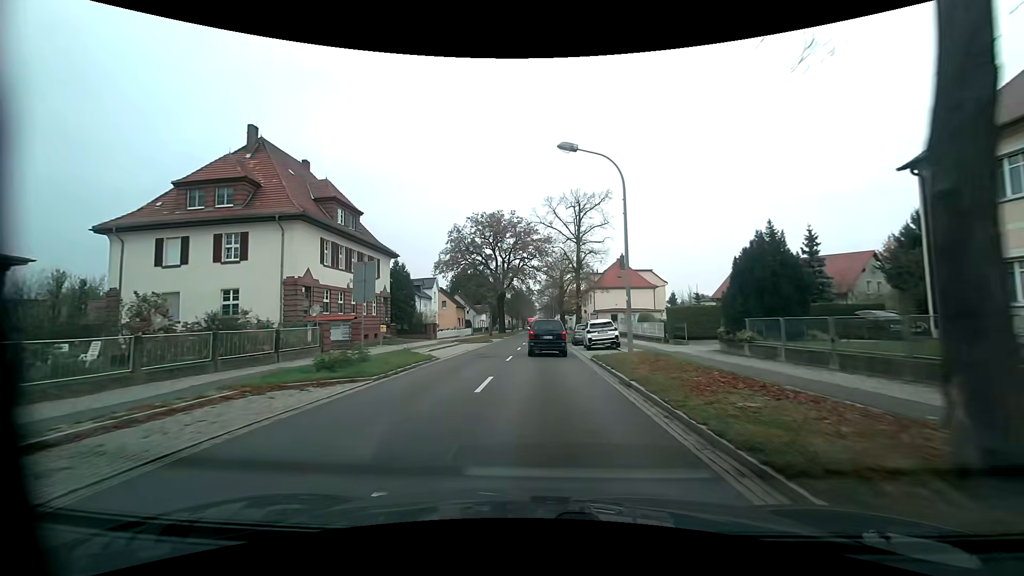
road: primary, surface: asphalt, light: Day
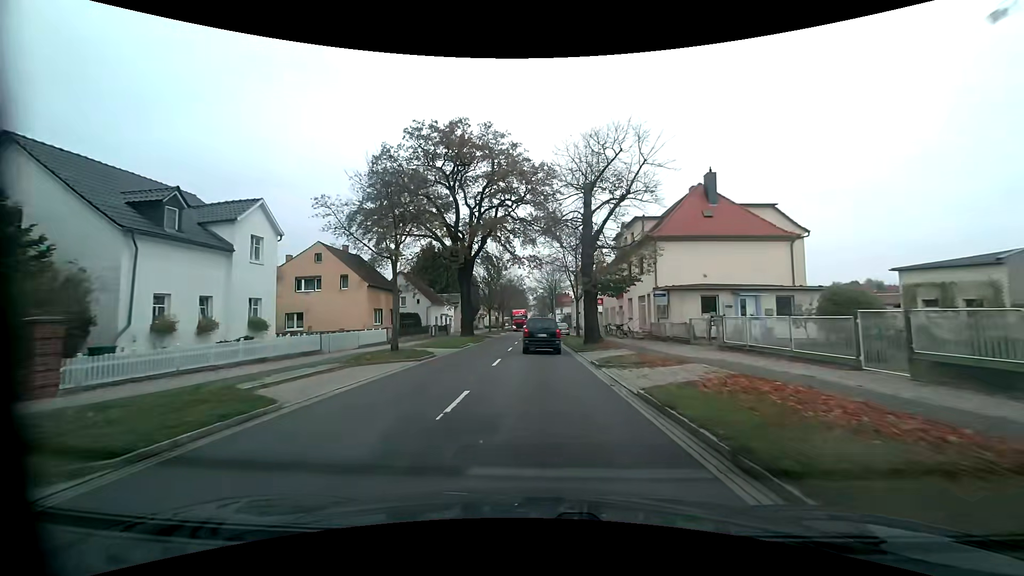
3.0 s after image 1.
(+0.2, +39.5) m; 0°
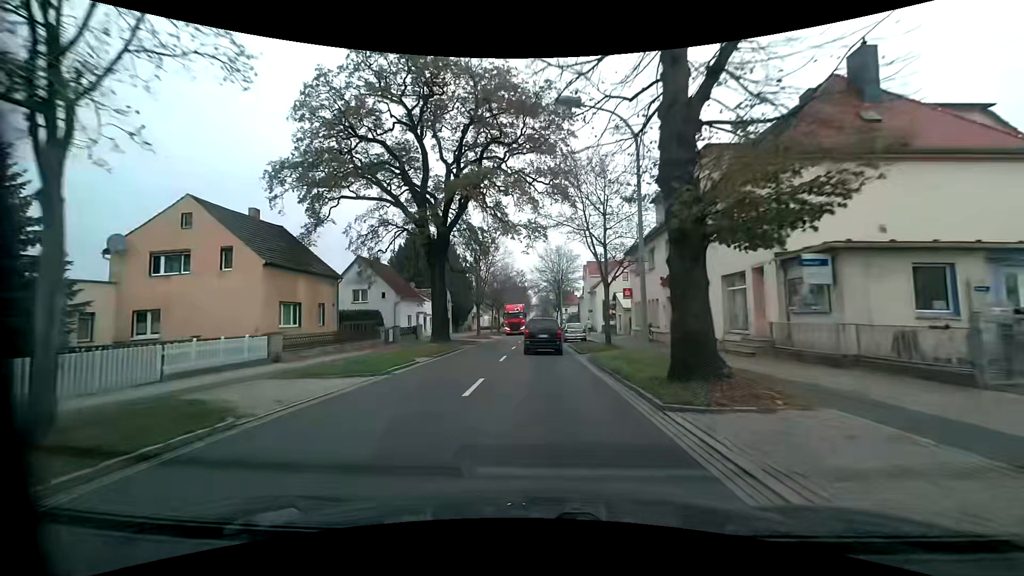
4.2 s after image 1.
(0.0, +15.8) m; 0°
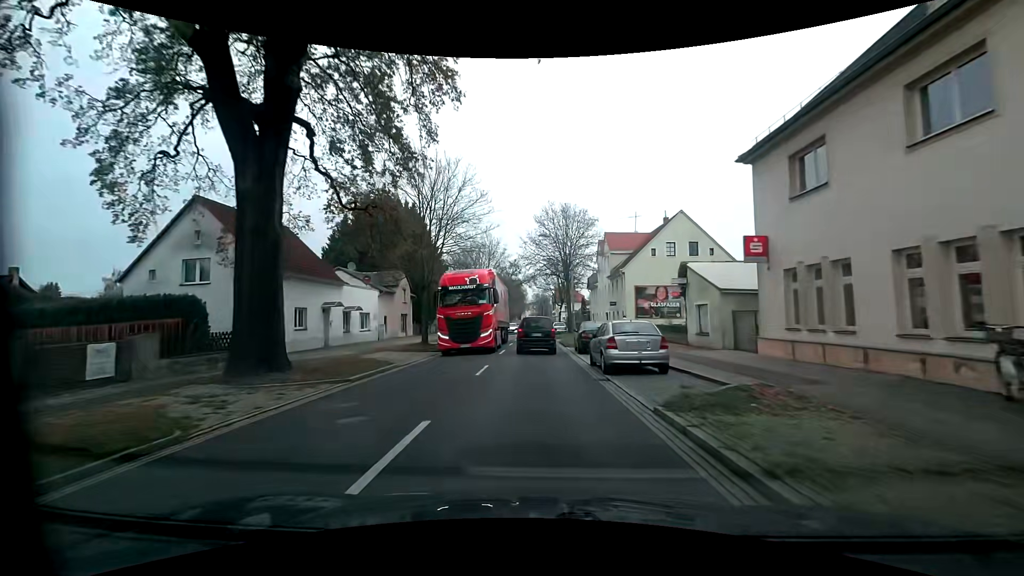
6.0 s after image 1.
(+0.1, +23.6) m; +1°
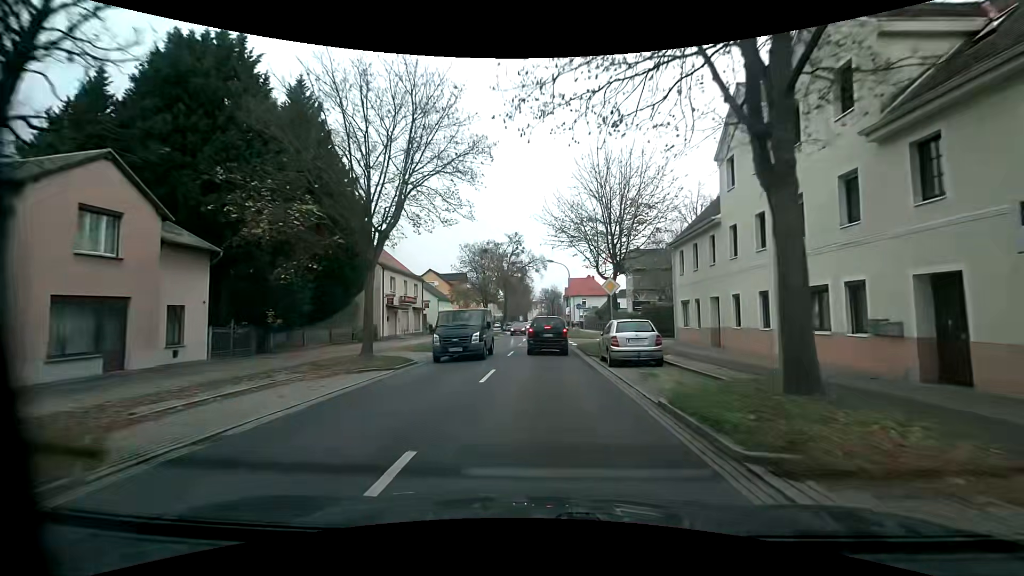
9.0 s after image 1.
(-0.5, +37.8) m; -1°
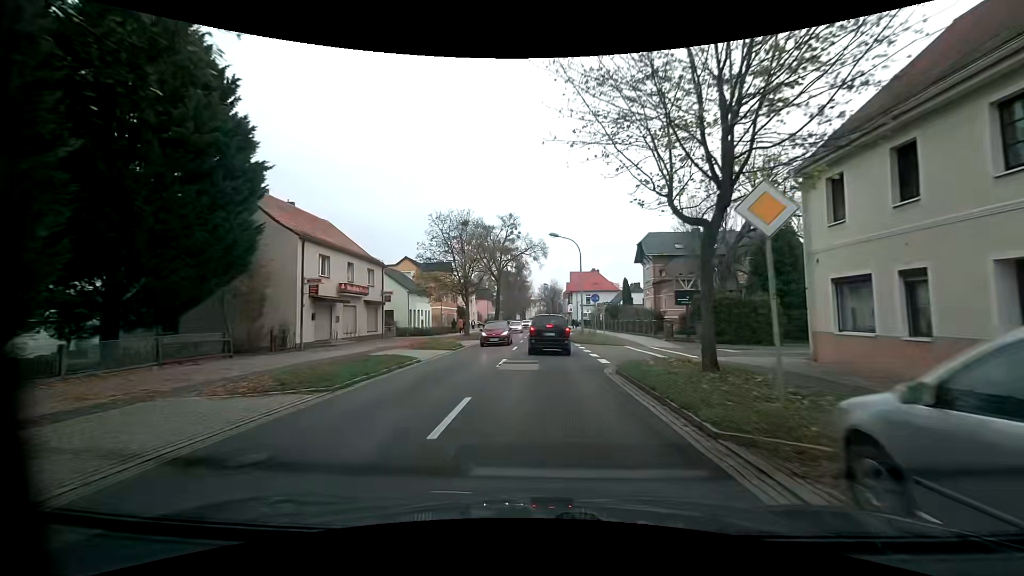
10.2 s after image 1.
(0.0, +14.4) m; 0°
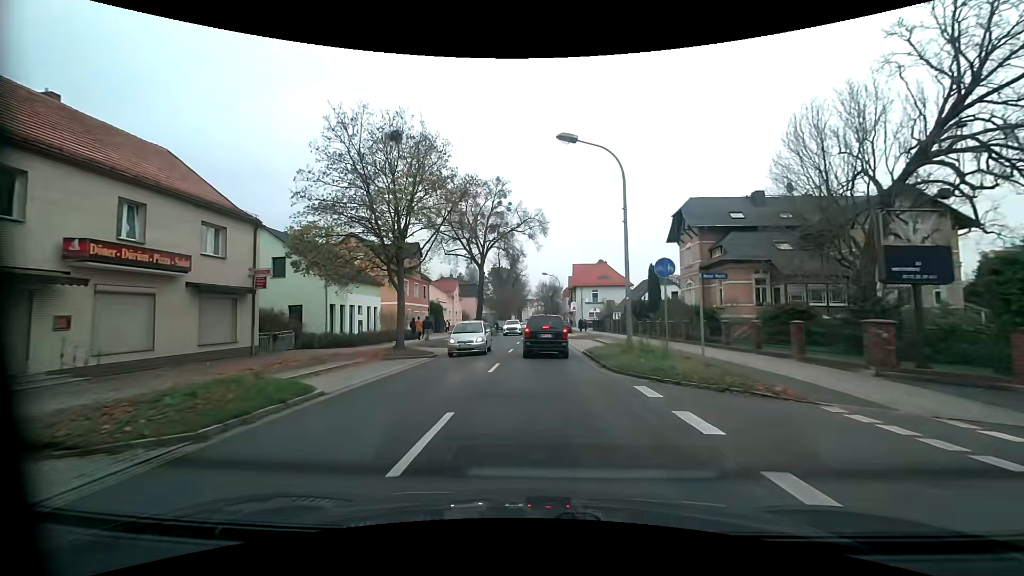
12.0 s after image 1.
(+0.2, +19.1) m; +1°
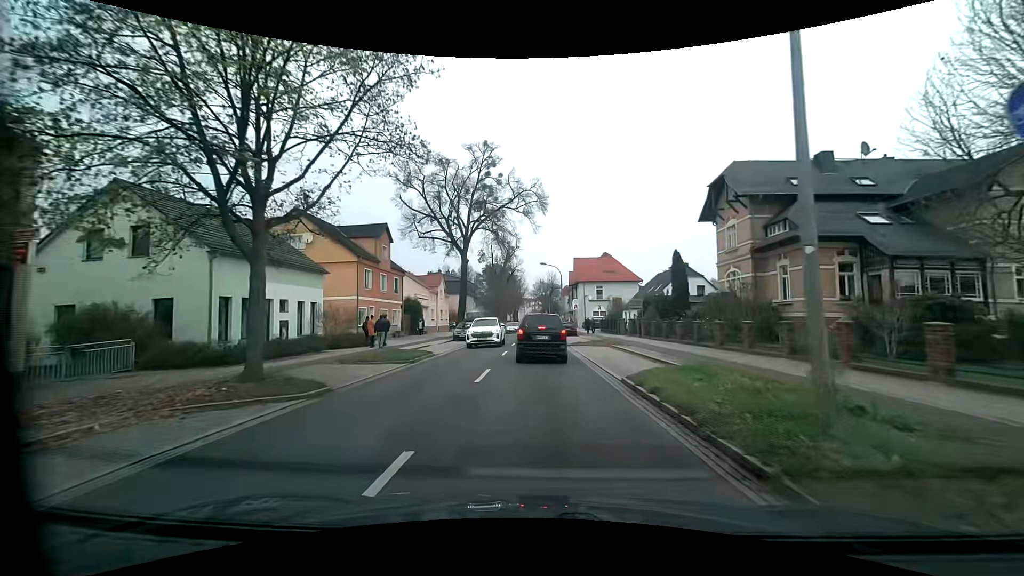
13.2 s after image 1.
(0.0, +10.9) m; 0°
(0, +10) (0, +20) (0, +30) (0, +40) (0, +50) (0, +60) (0, +70) (0, +80) (0, +90) (0, +100) m
